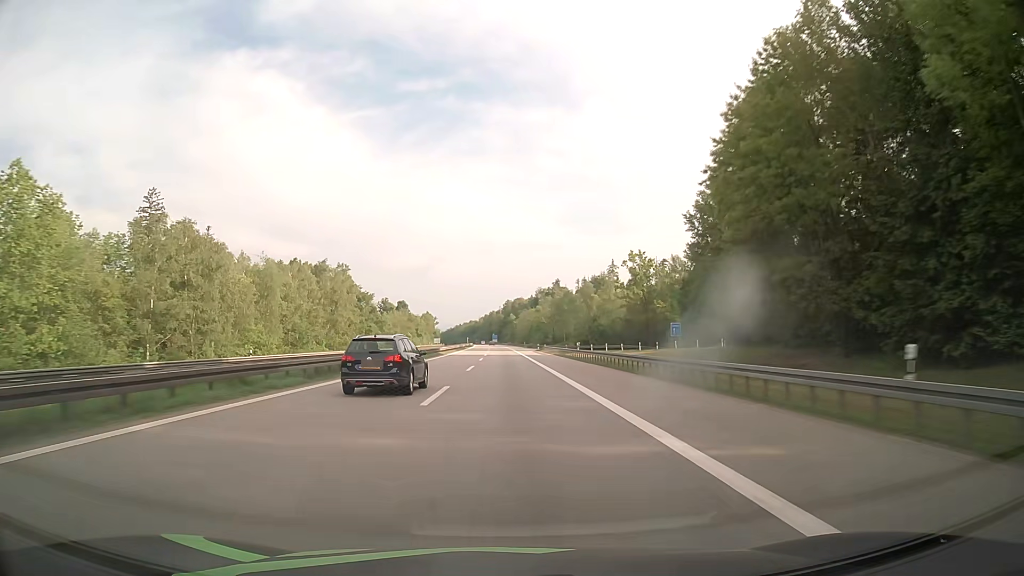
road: motorway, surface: asphalt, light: Day
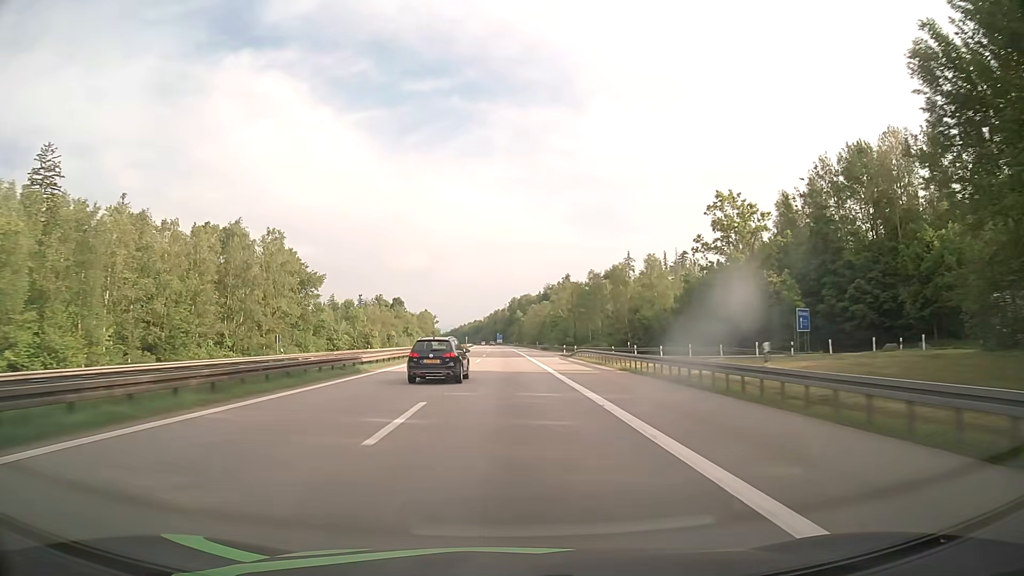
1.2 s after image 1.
(-0.2, +41.3) m; -1°
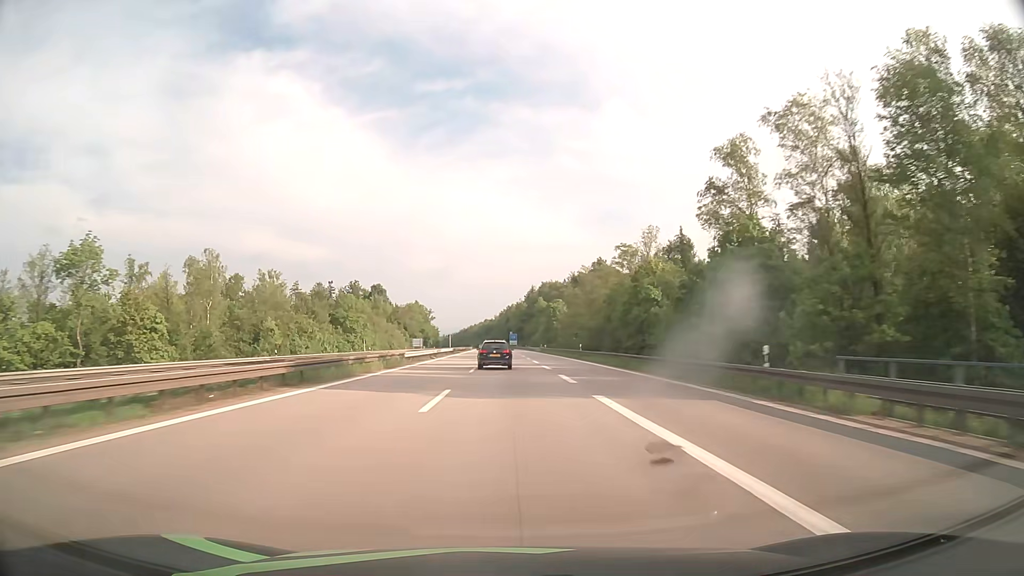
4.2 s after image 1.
(-1.1, +103.4) m; -1°
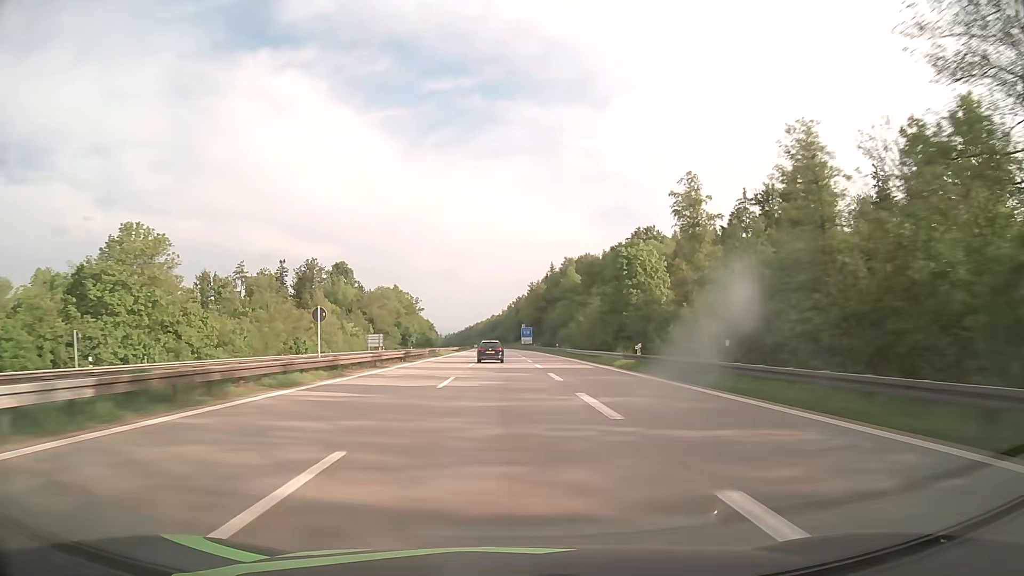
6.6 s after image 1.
(-0.4, +83.1) m; -1°
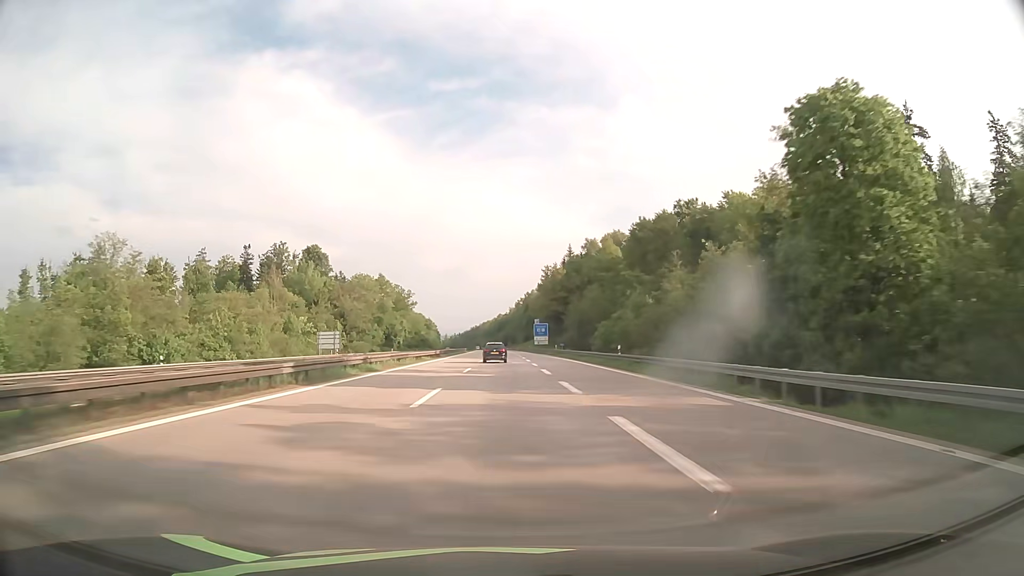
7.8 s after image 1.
(-0.1, +41.7) m; 0°
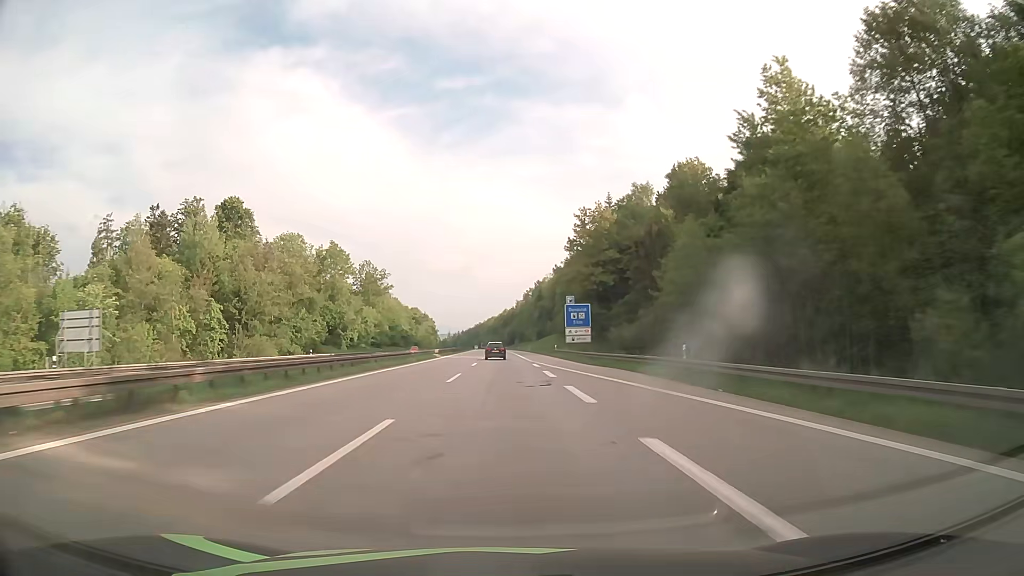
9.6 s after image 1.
(-0.3, +62.7) m; -1°
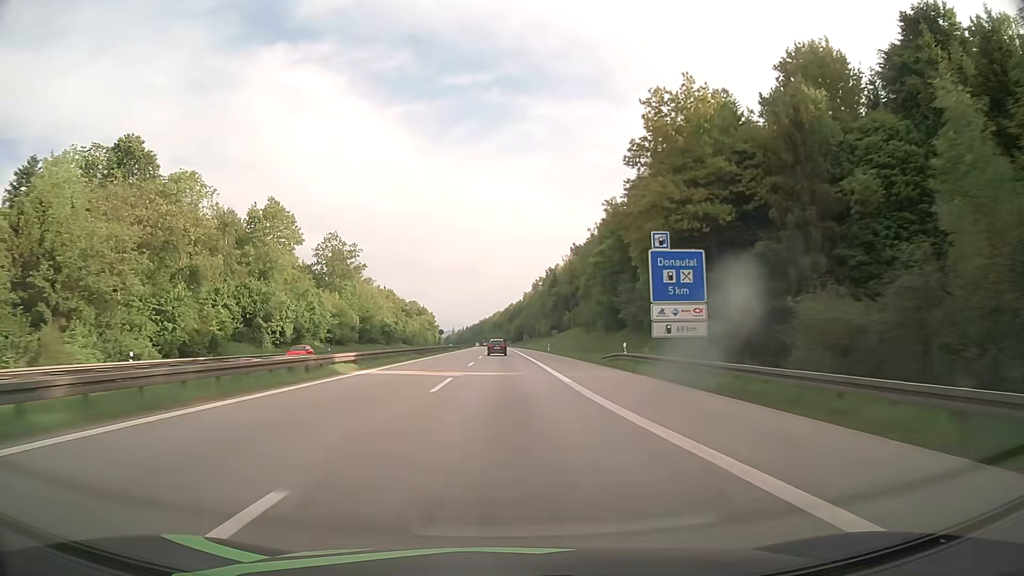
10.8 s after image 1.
(-0.2, +42.0) m; -1°
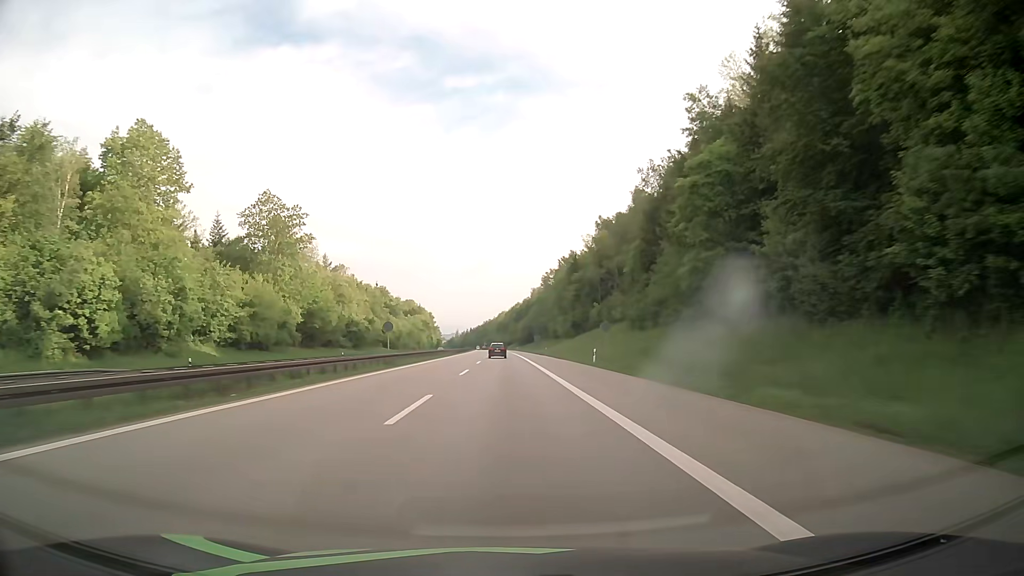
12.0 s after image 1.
(-0.1, +42.1) m; 0°
(0, +10) (0, +20) (0, +30) (0, +40) (0, +50) (0, +60) (0, +70) (-1, +80) (-1, +90) (-1, +100) m
